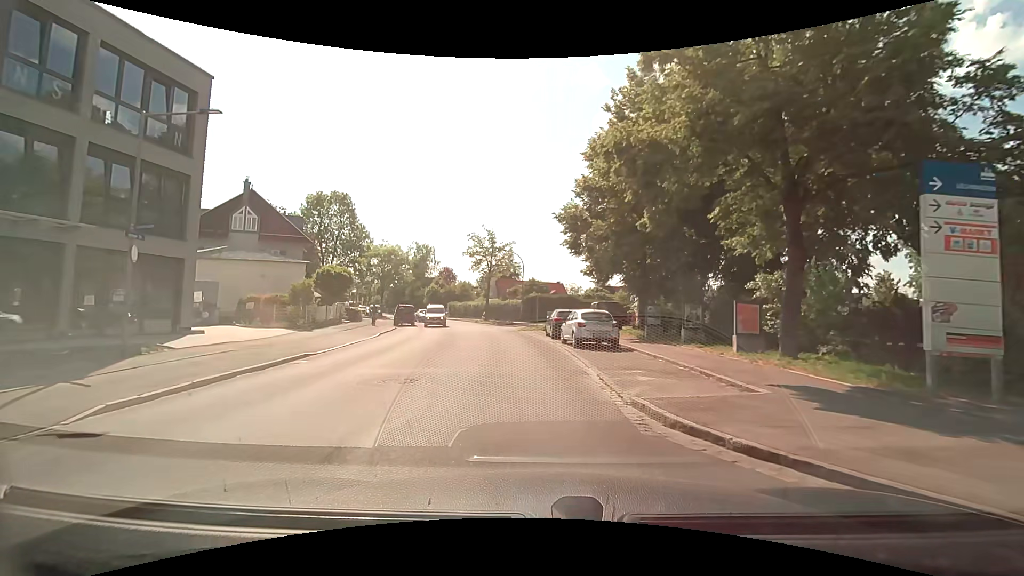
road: tertiary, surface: asphalt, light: Day
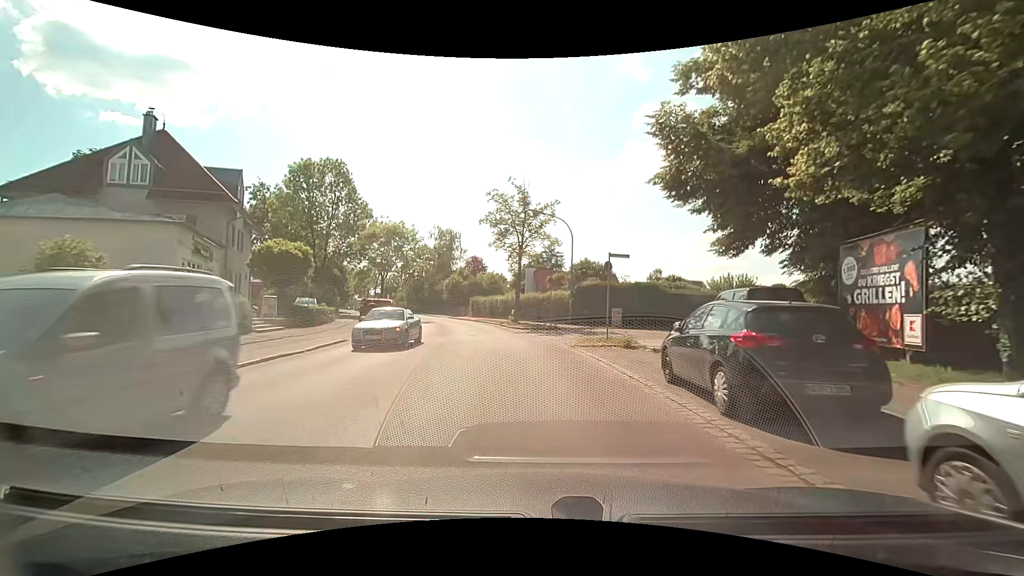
(-0.8, +18.0) m; -2°
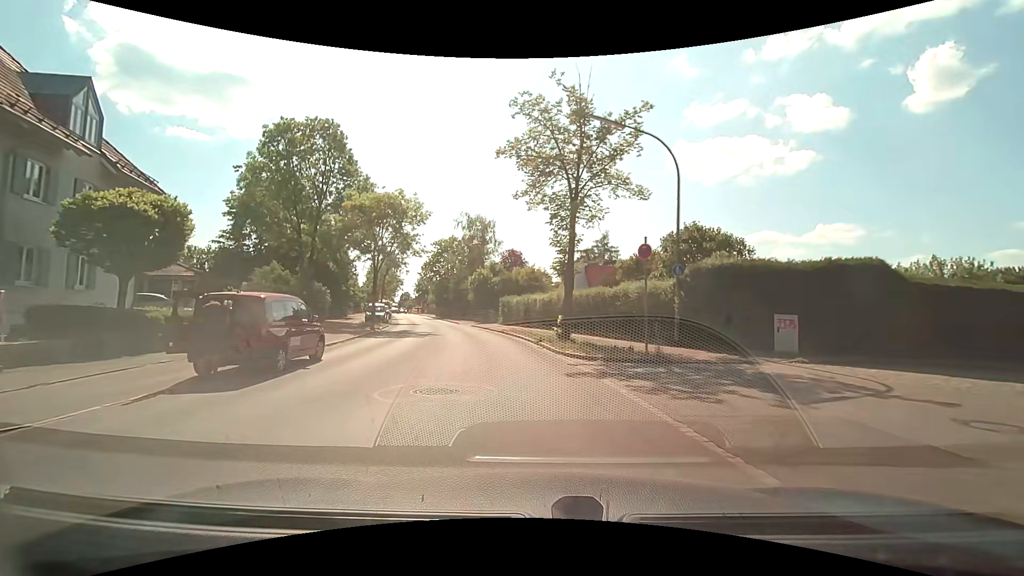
(-1.1, +15.9) m; -7°
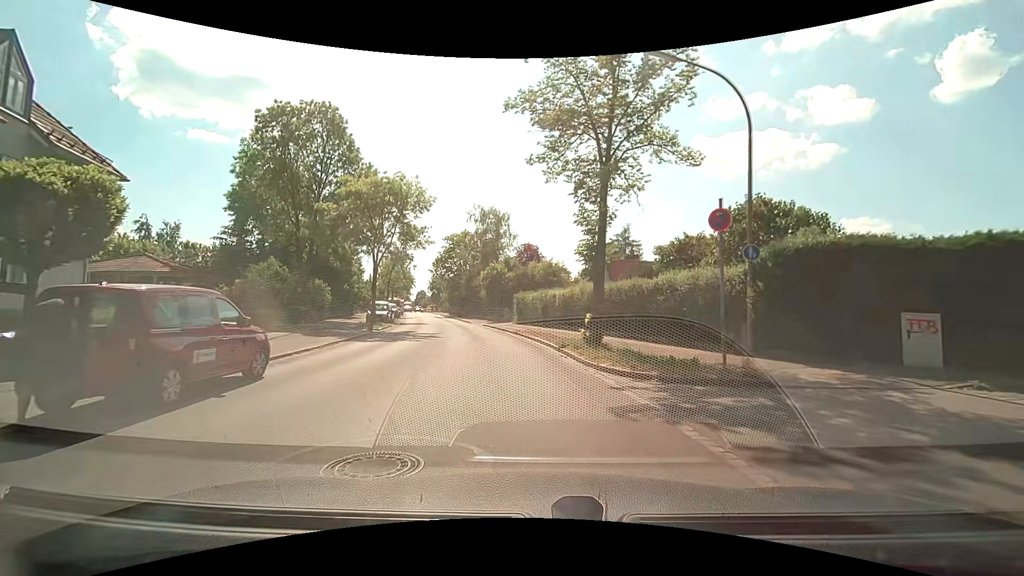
(-0.1, +4.2) m; -2°
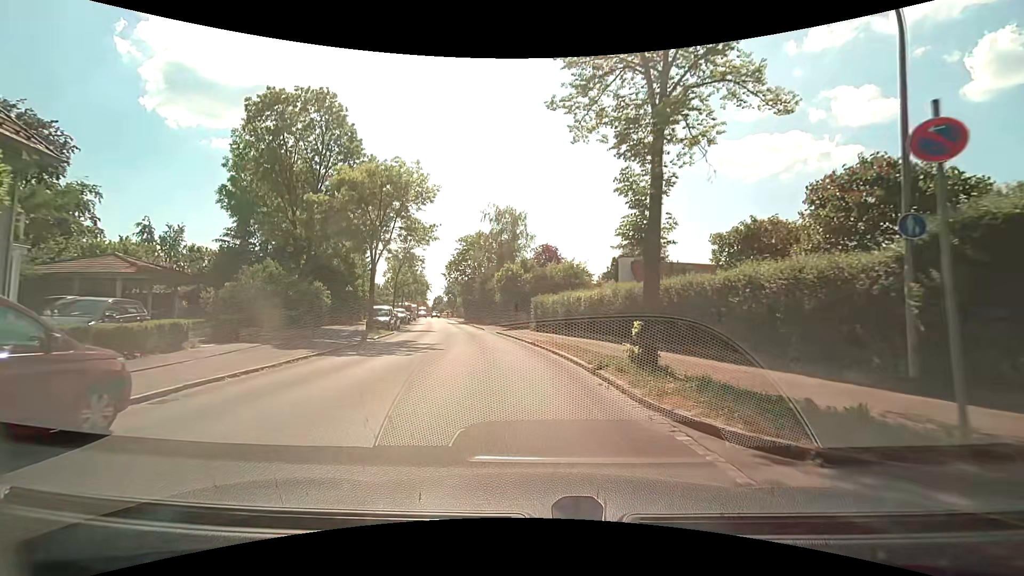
(-0.1, +4.4) m; -2°
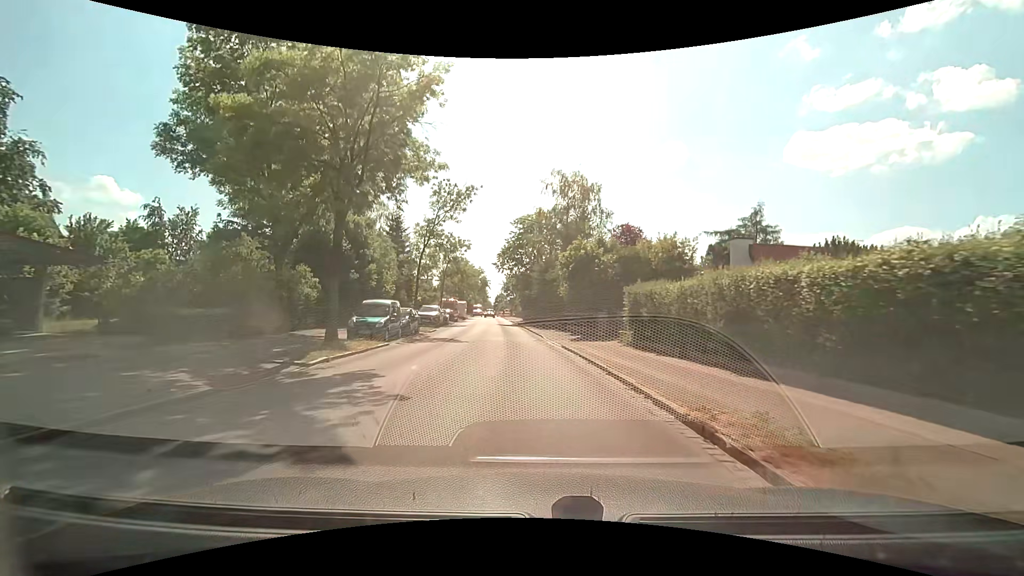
(-0.9, +14.1) m; -7°
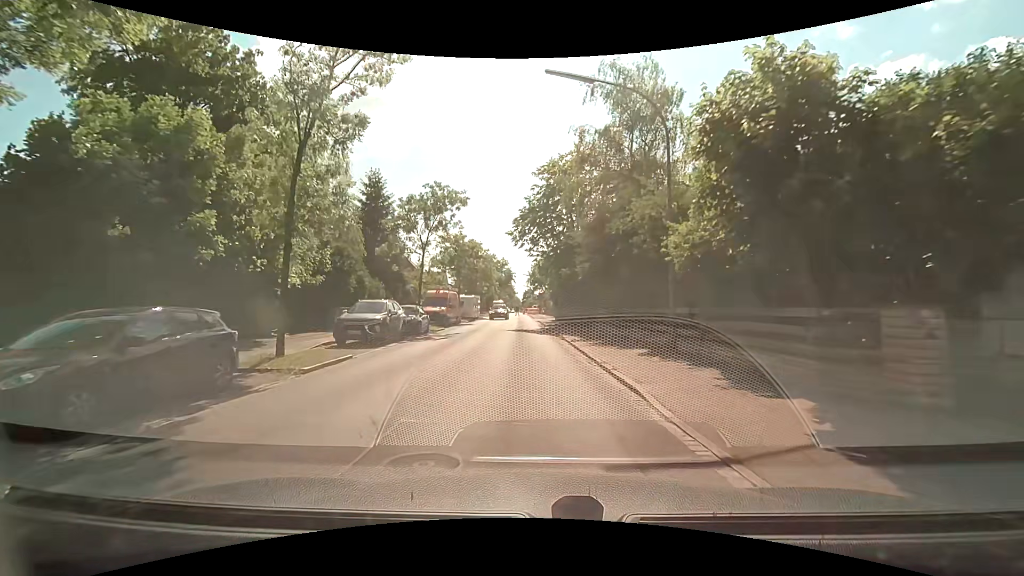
(-0.8, +20.1) m; -4°
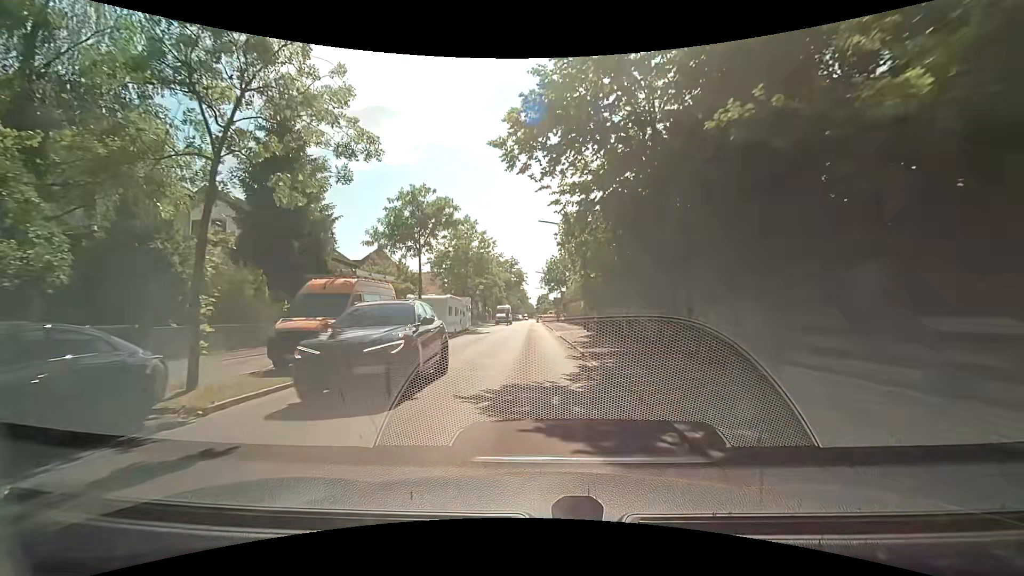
(-0.4, +20.6) m; -2°
